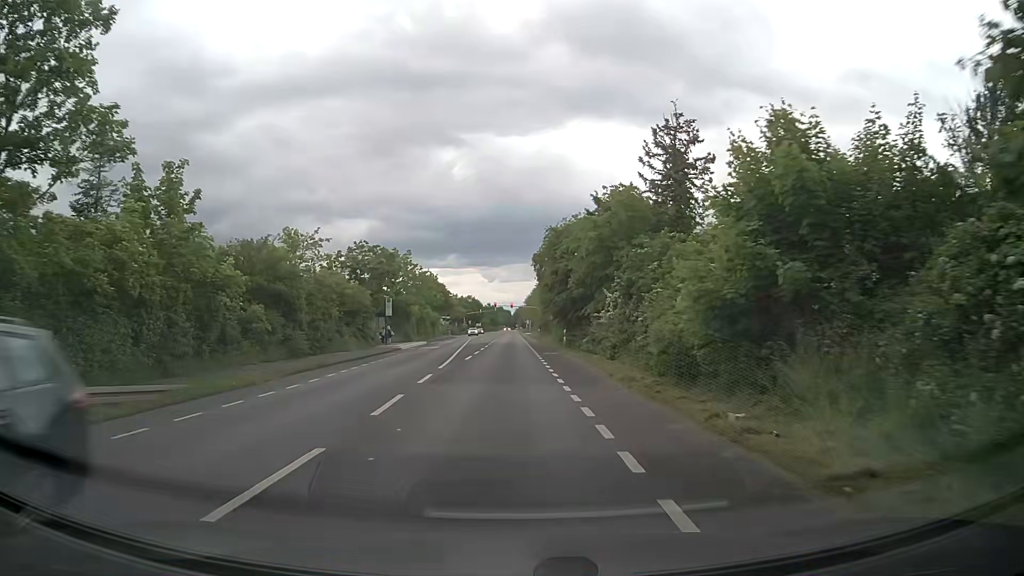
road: secondary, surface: asphalt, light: Day
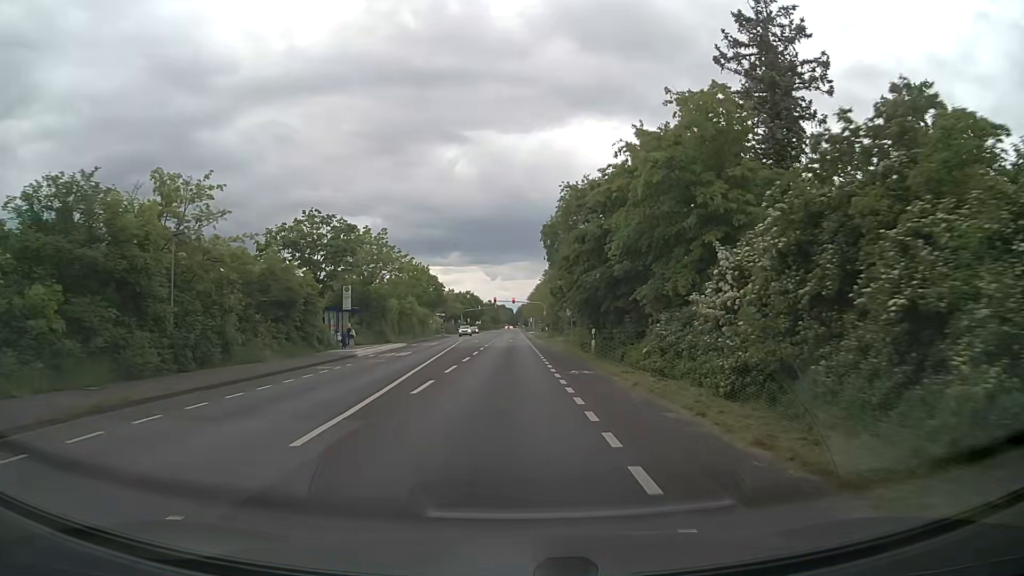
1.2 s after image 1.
(0.0, +15.0) m; 0°
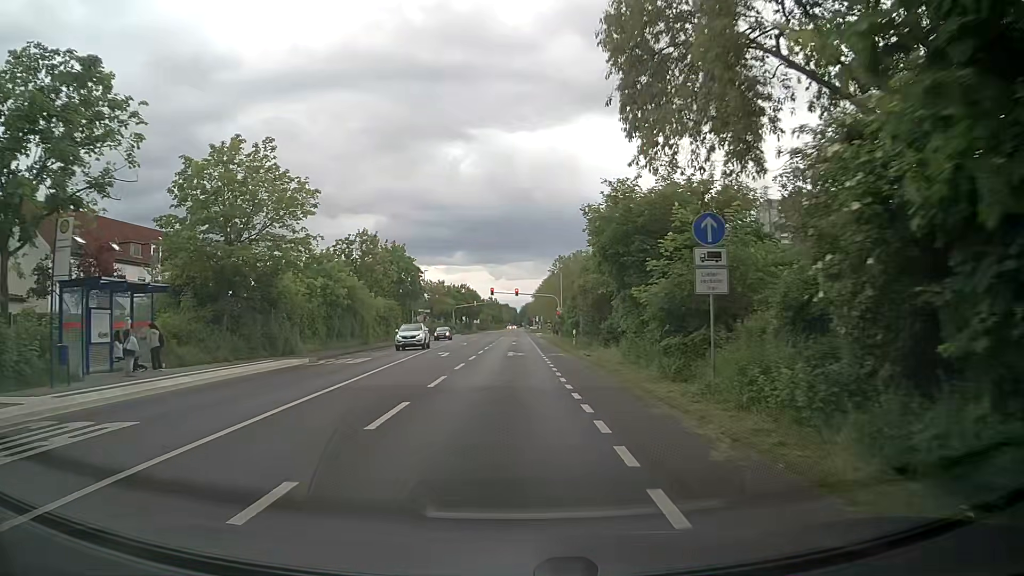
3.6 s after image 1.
(-0.1, +28.8) m; 0°
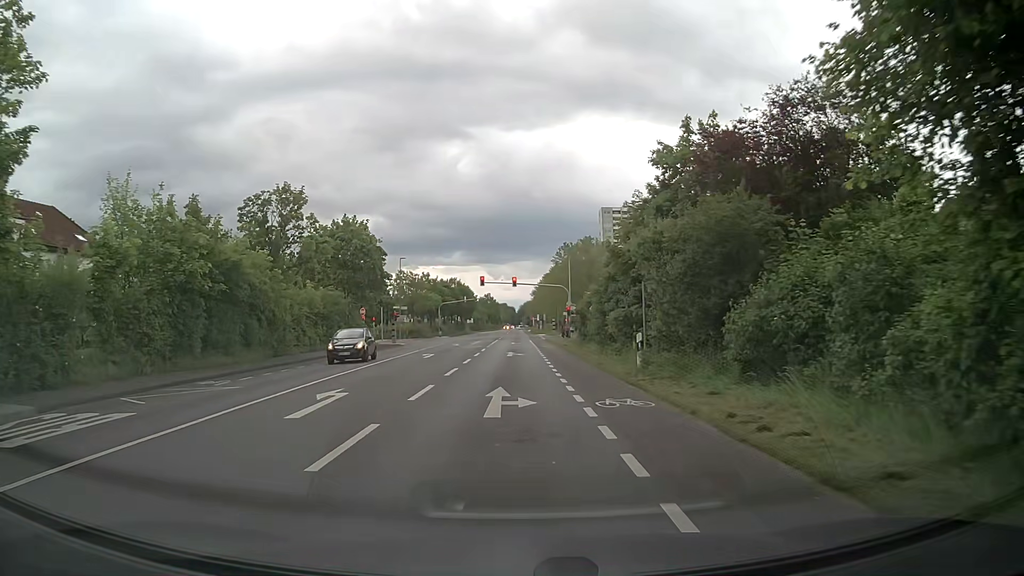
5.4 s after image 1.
(-0.1, +20.4) m; 0°
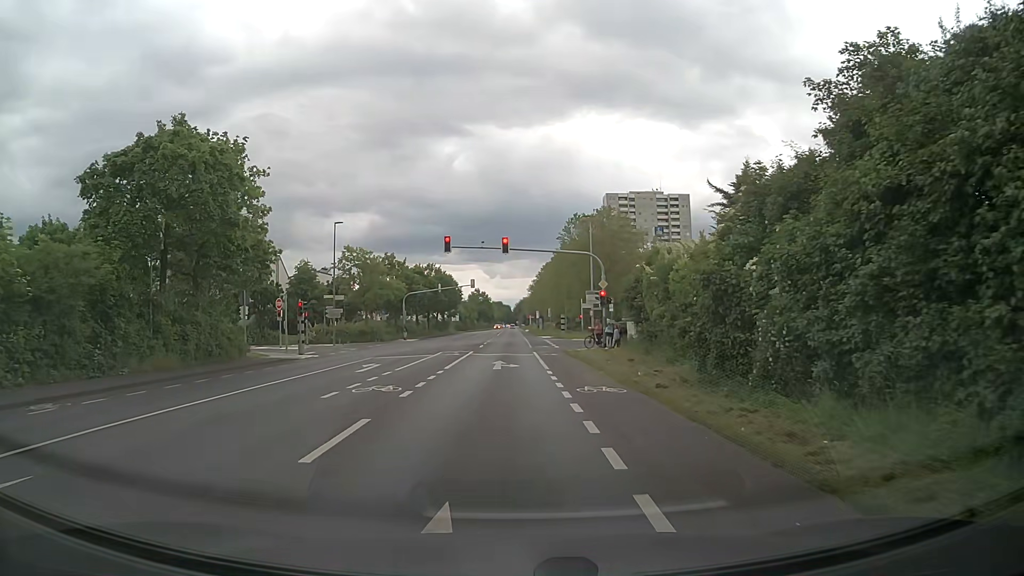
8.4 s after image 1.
(0.0, +29.6) m; 0°
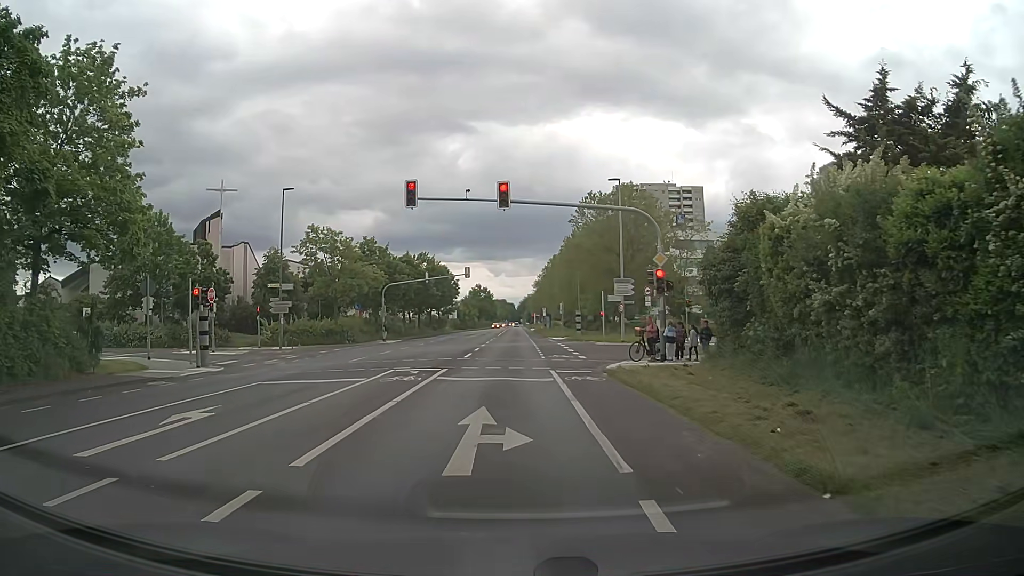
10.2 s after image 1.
(0.0, +14.0) m; -1°
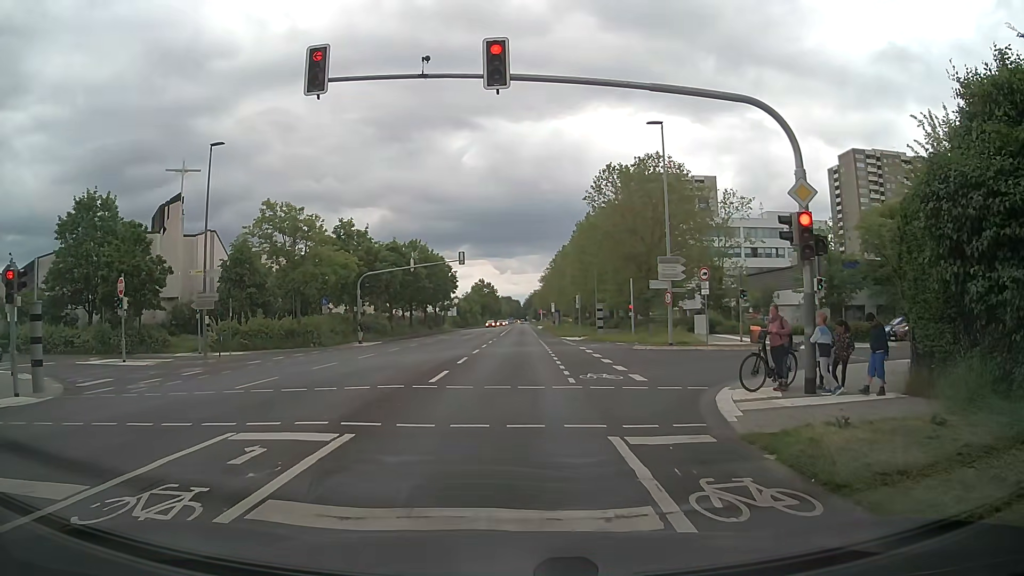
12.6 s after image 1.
(0.0, +11.3) m; -1°
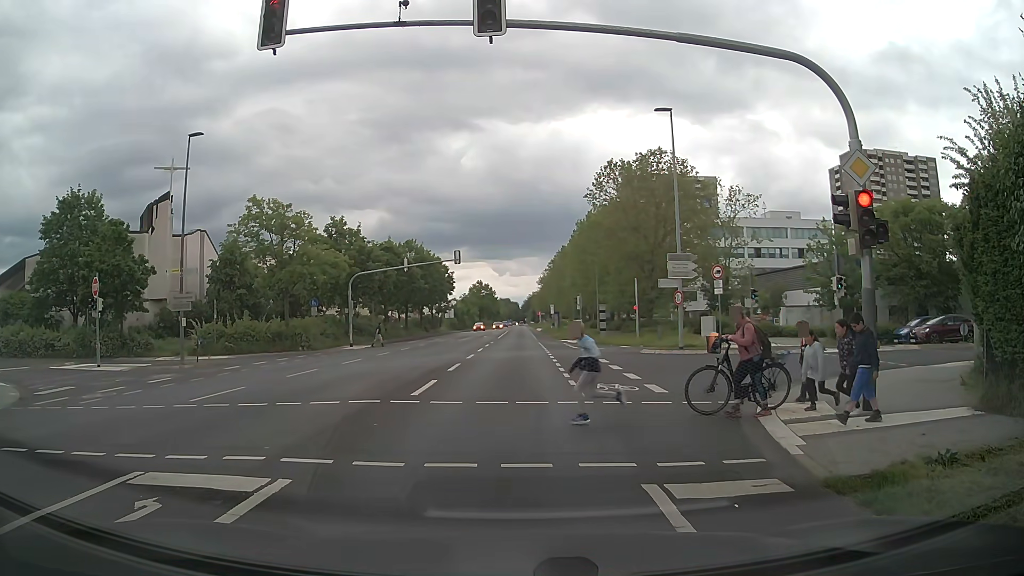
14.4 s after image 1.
(0.0, +2.1) m; 0°
